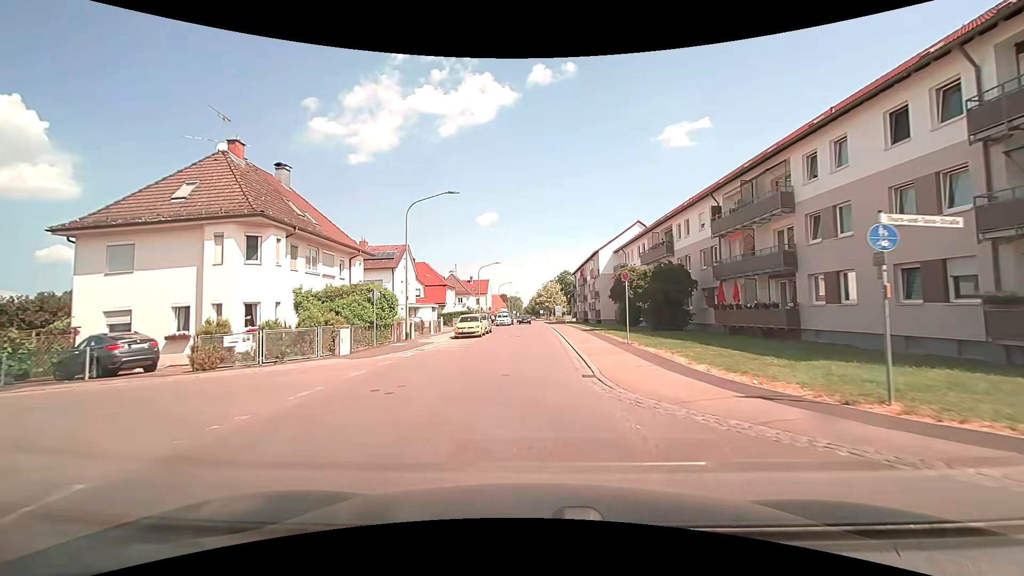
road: tertiary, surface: asphalt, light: Day
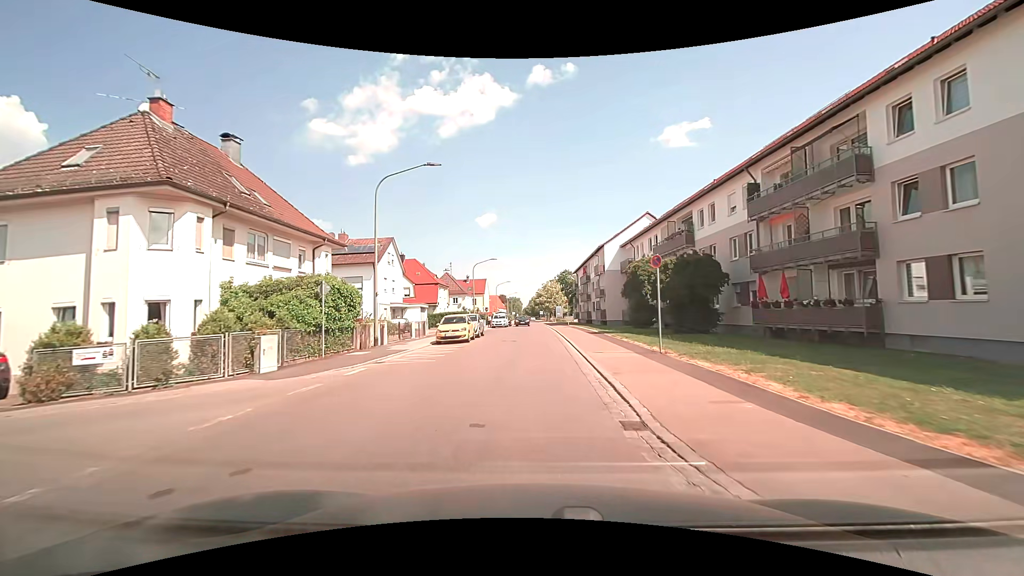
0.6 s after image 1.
(0.0, +5.6) m; +1°
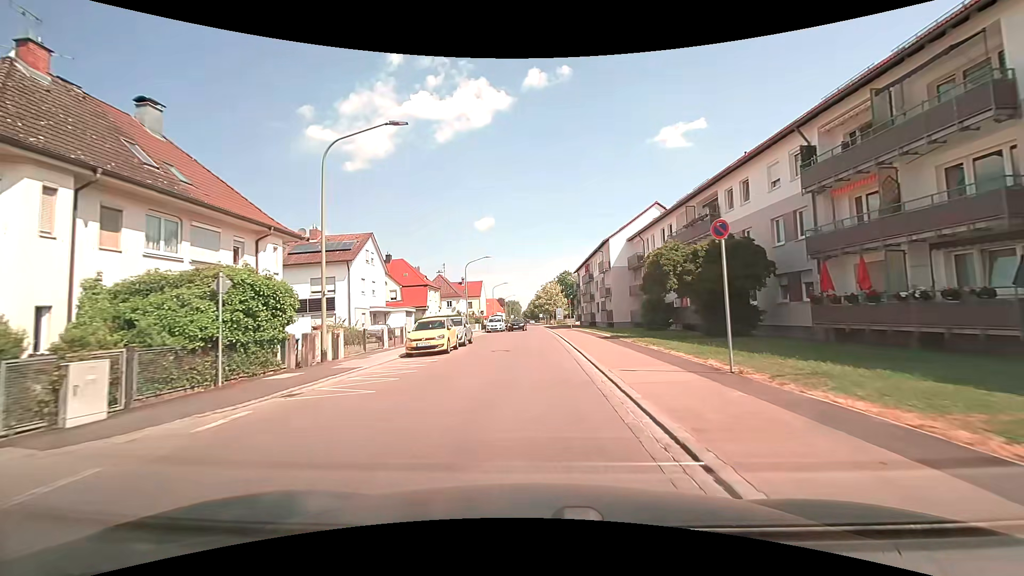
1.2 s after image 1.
(0.0, +5.8) m; -1°
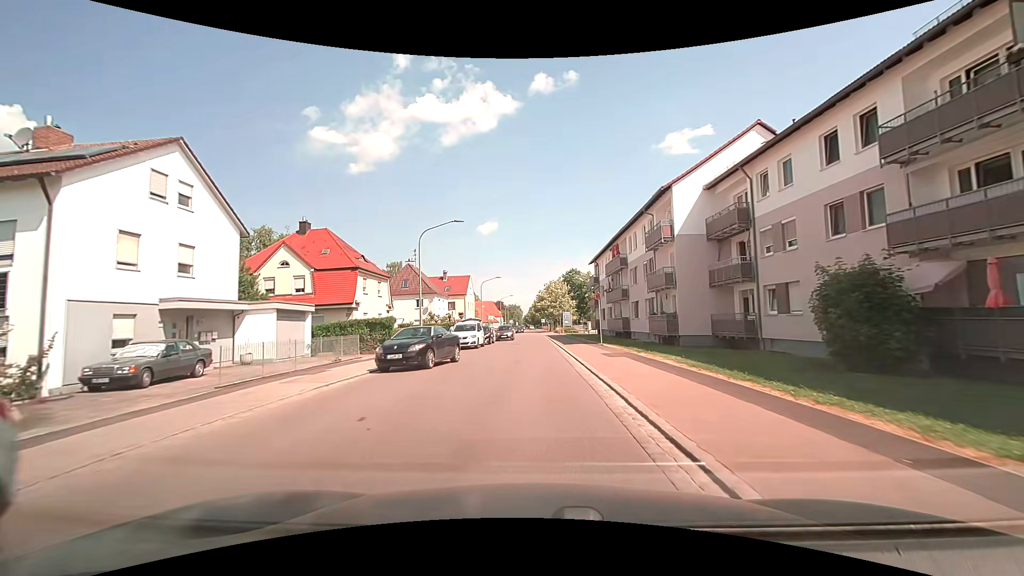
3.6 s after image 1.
(+0.1, +24.1) m; 0°
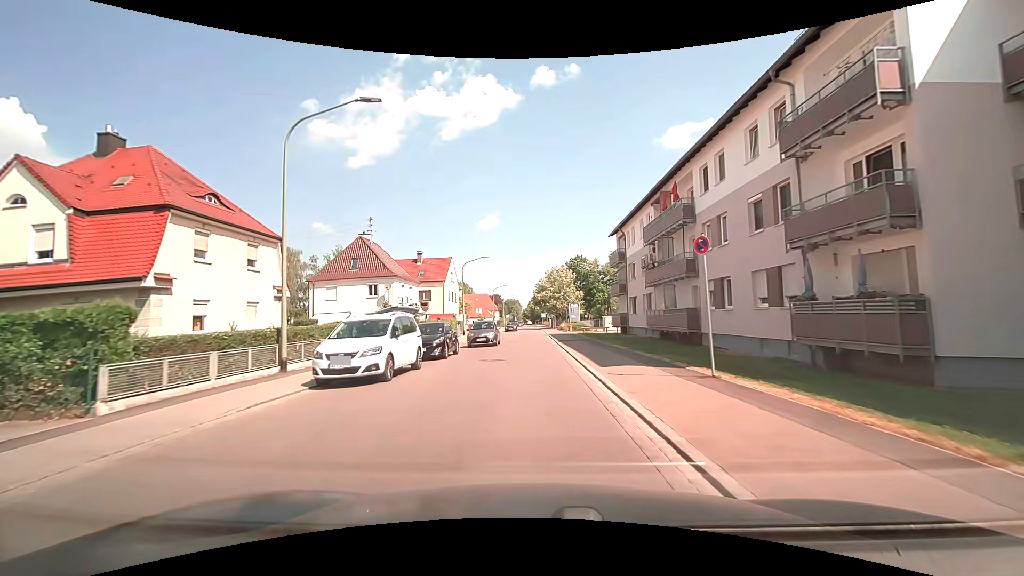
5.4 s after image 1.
(-0.1, +18.7) m; 0°
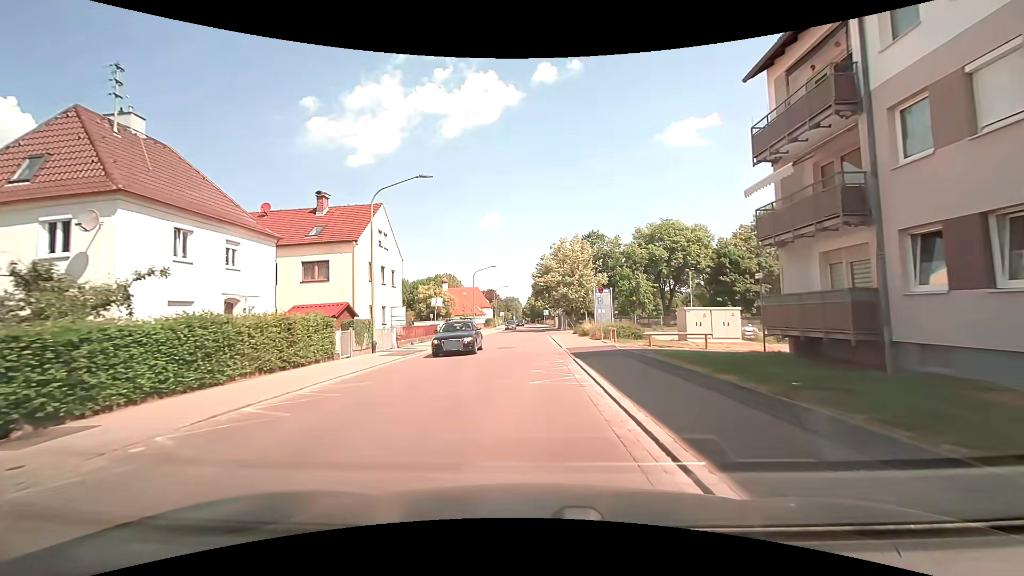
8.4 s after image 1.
(-0.1, +31.5) m; 0°
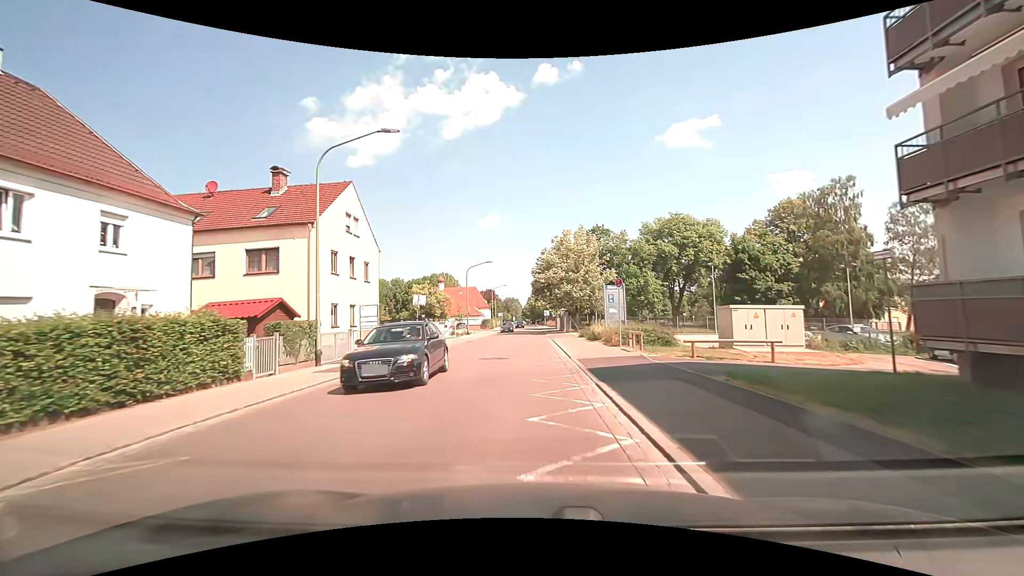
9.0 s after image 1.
(0.0, +6.4) m; 0°
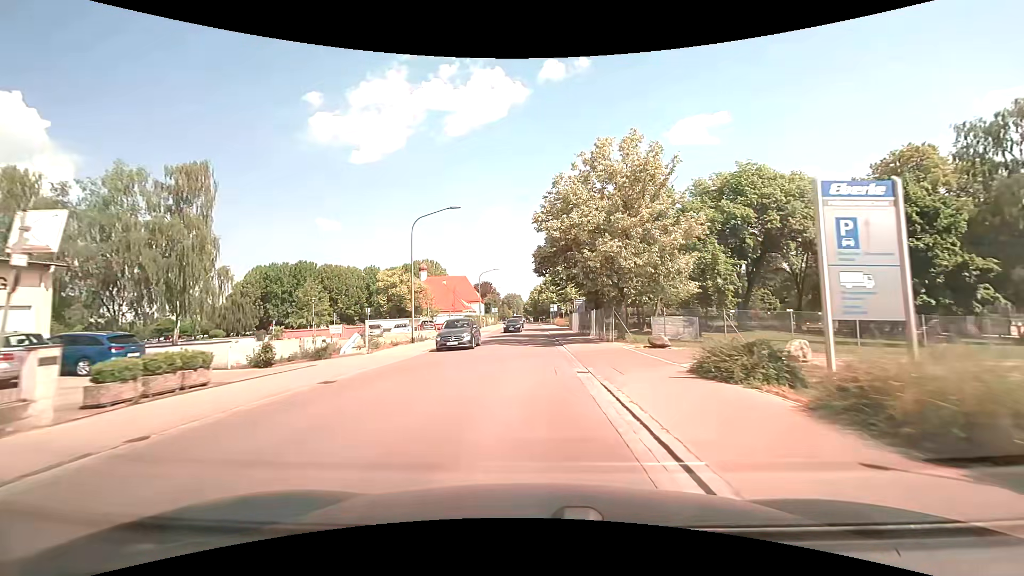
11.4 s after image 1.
(0.0, +28.0) m; 0°
(0, +10) (0, +20) (0, +30) (0, +40) (0, +50) (-1, +60) (-1, +70) (-1, +80) (-1, +90) (-1, +100) m
